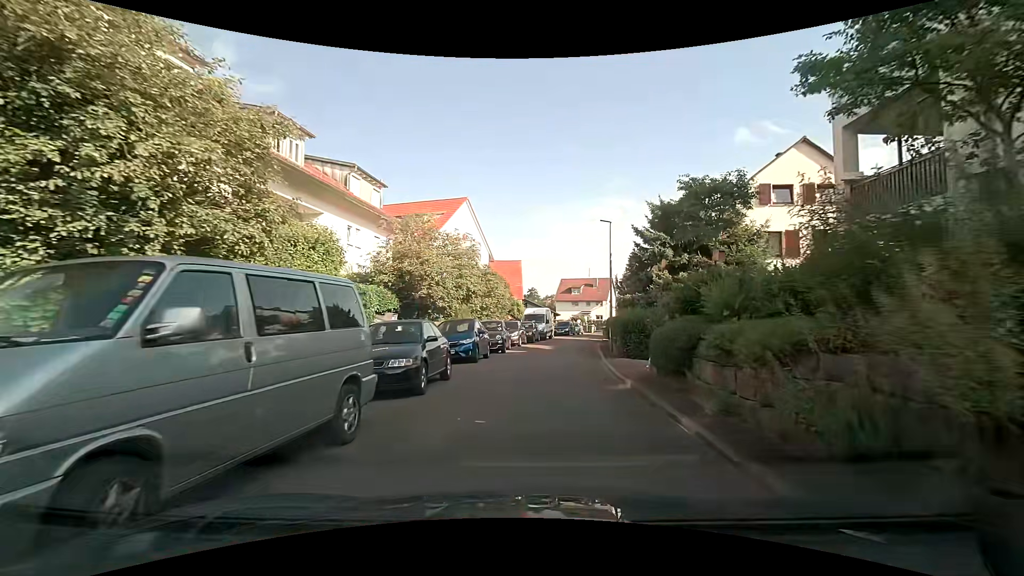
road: residential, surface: asphalt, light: Day
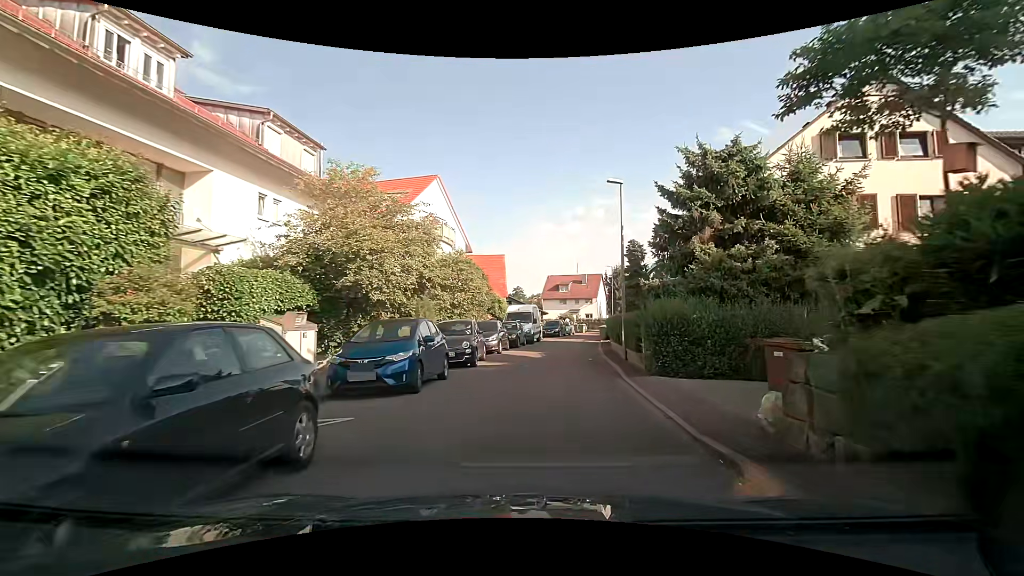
(+0.4, +6.9) m; +4°
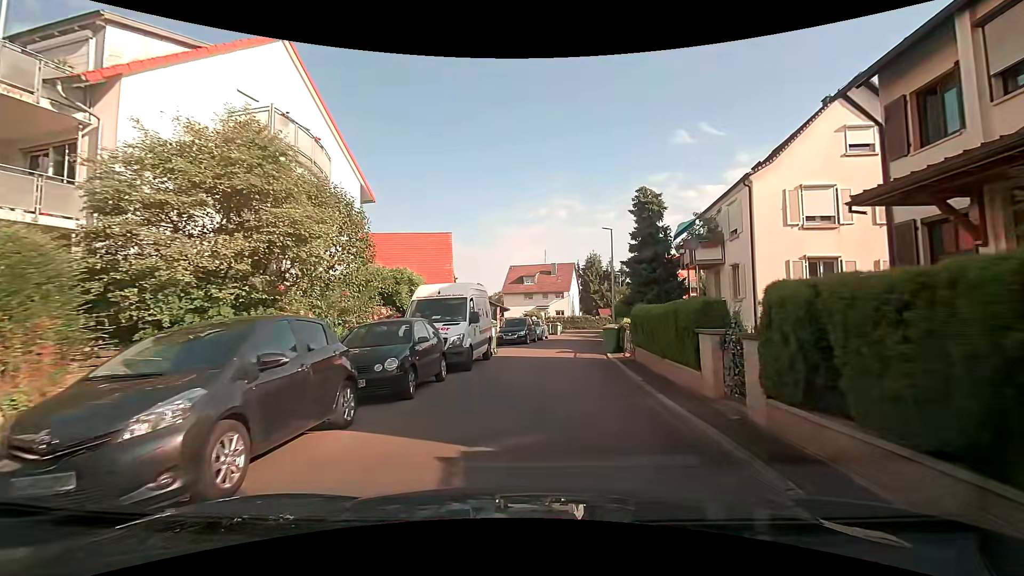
(+0.8, +18.1) m; +4°
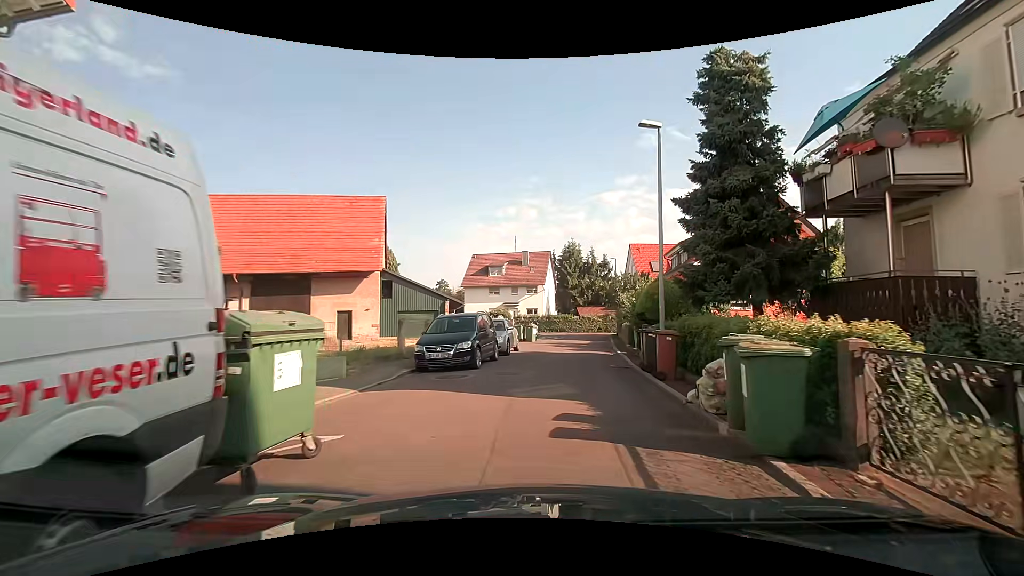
(+0.4, +15.1) m; +3°
